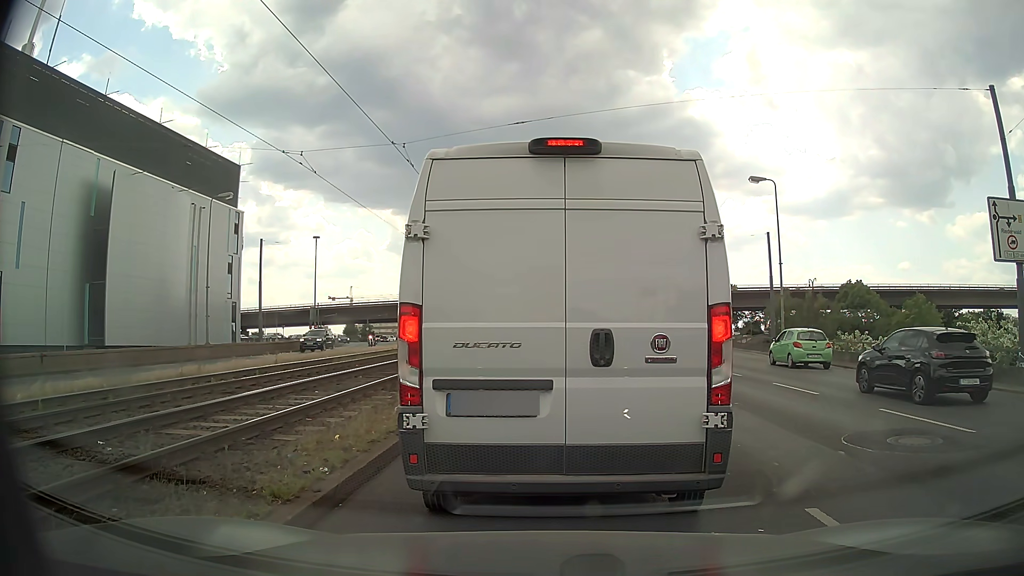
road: primary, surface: asphalt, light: Day
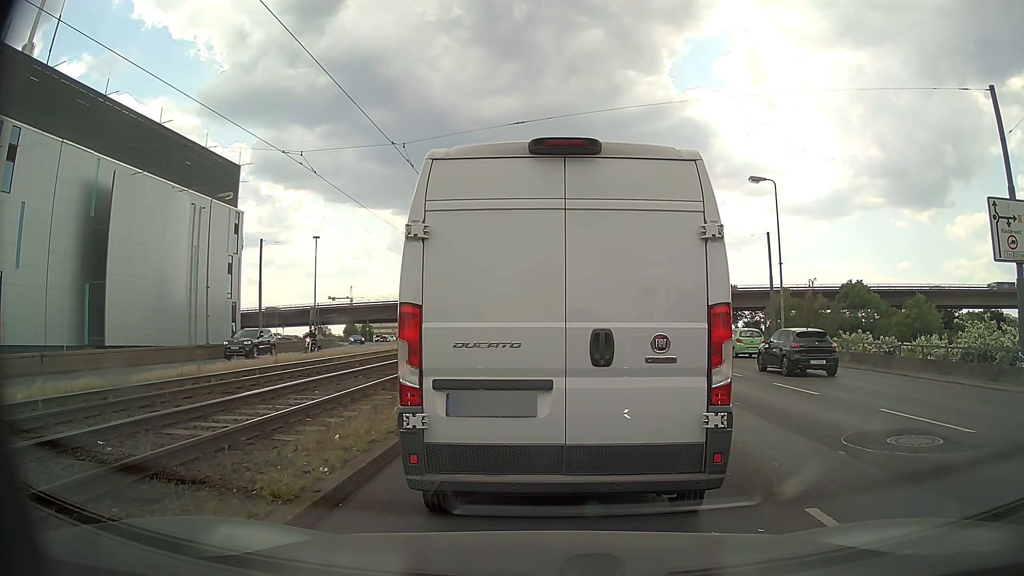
(0.0, 0.0) m; 0°
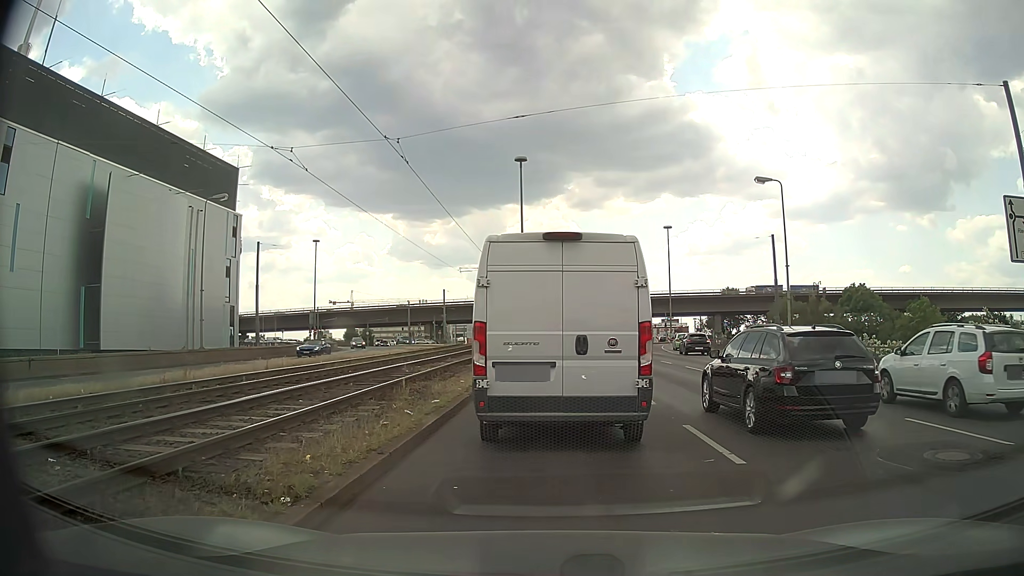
(0.0, +1.0) m; -1°
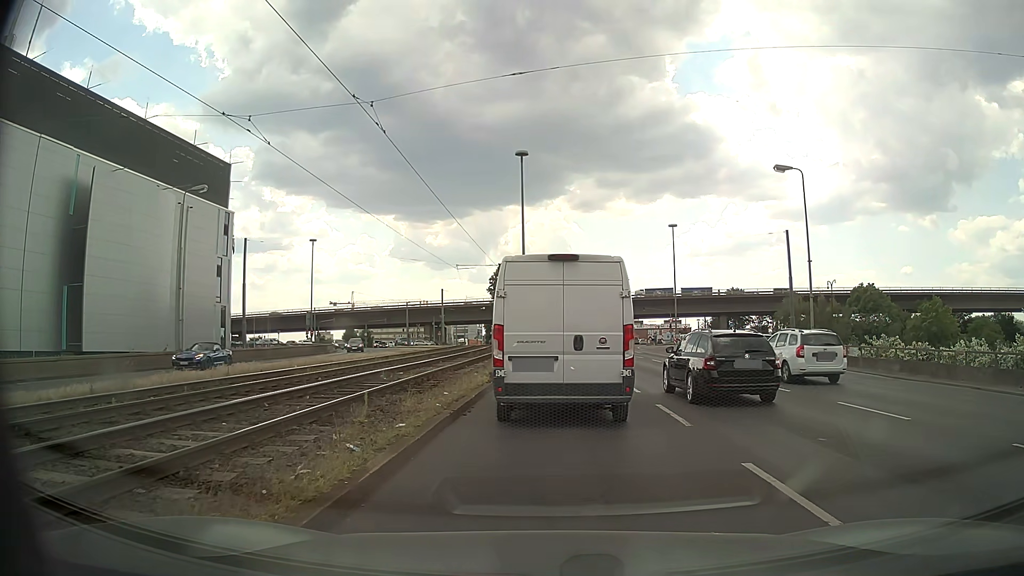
(-0.1, +3.2) m; -1°
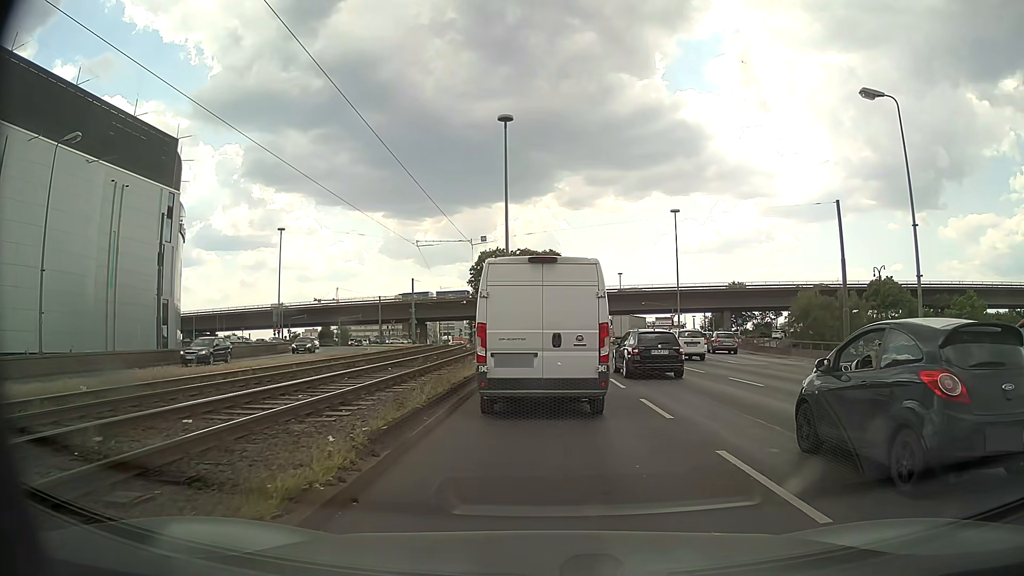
(+0.1, +11.7) m; +1°
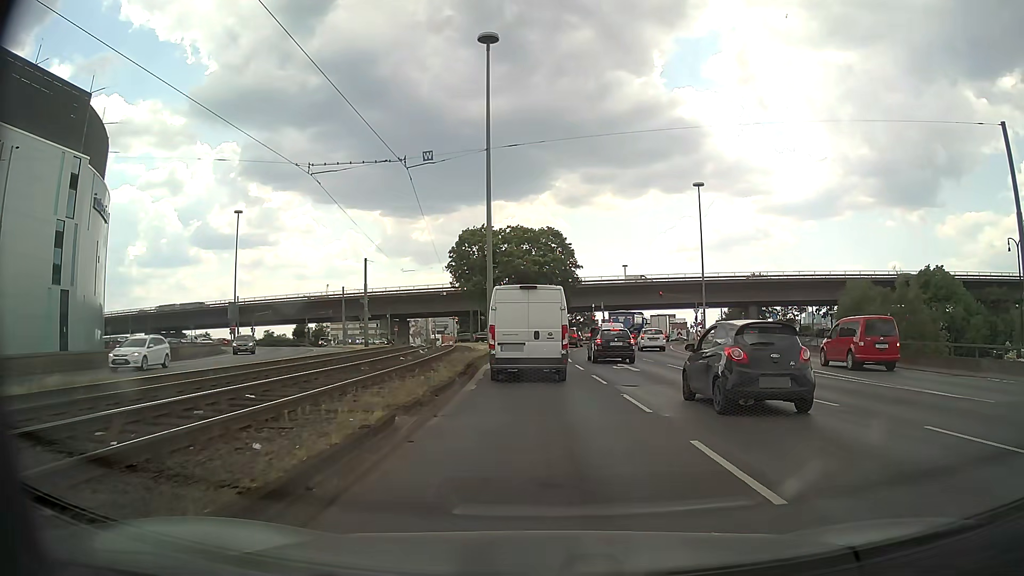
(+0.1, +17.7) m; +1°
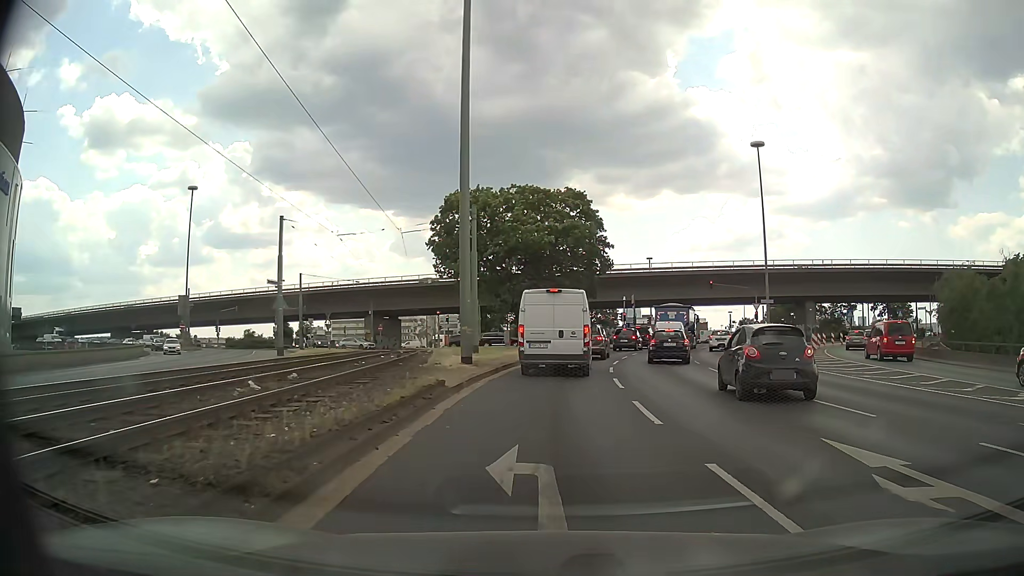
(-0.4, +19.5) m; -1°
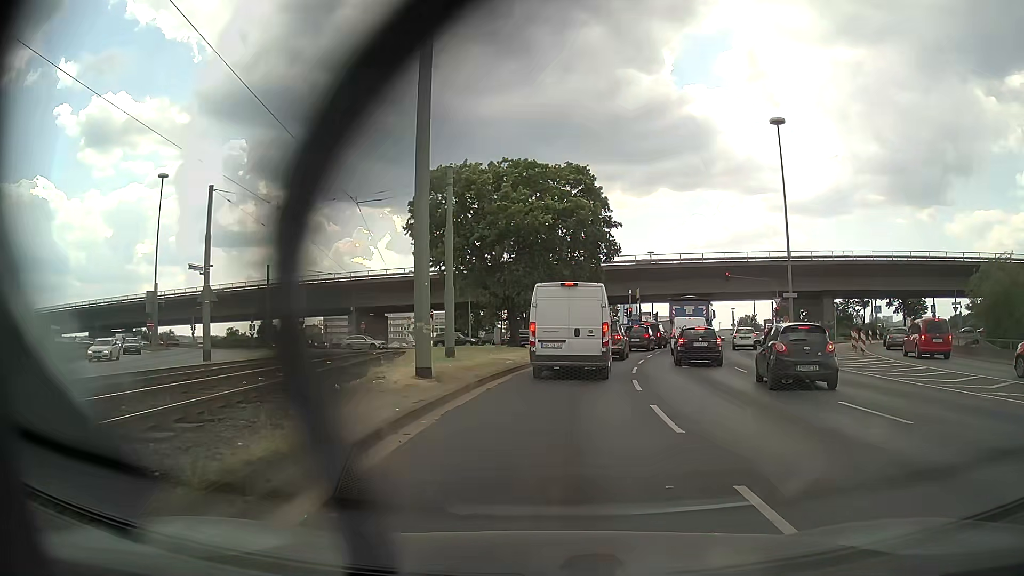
(0.0, +7.1) m; 0°
